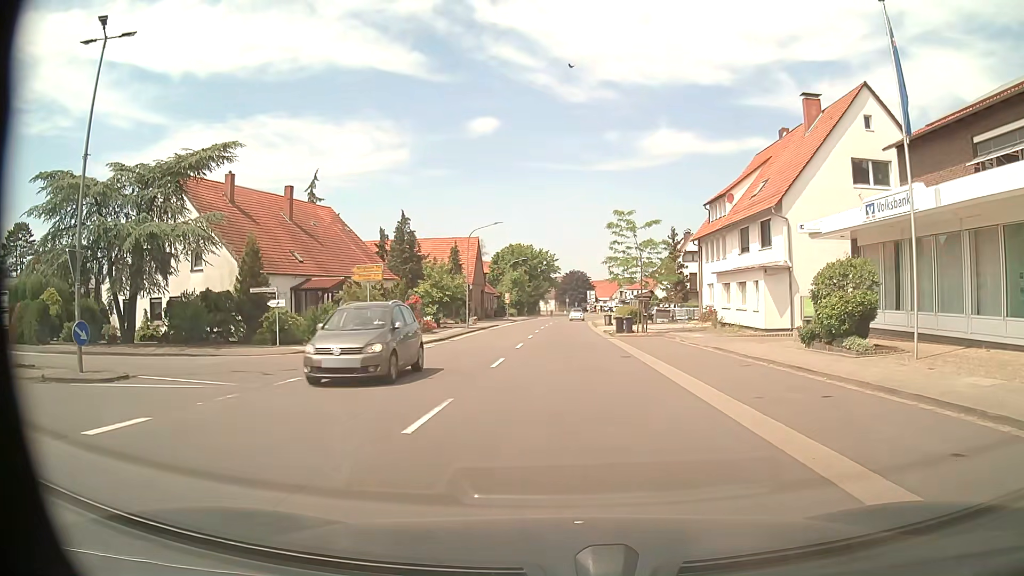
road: secondary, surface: asphalt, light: Day
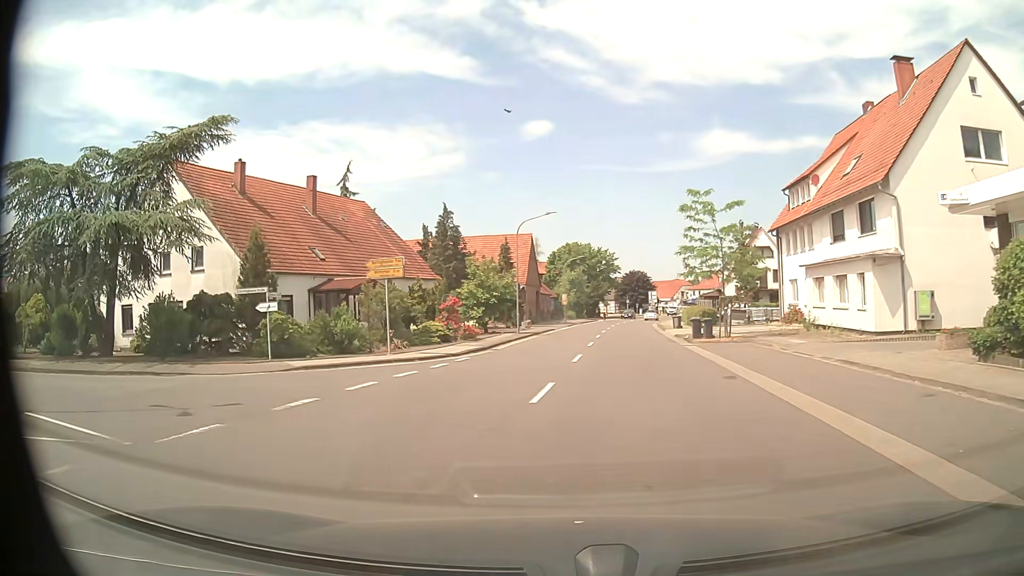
(-0.1, +6.1) m; -5°
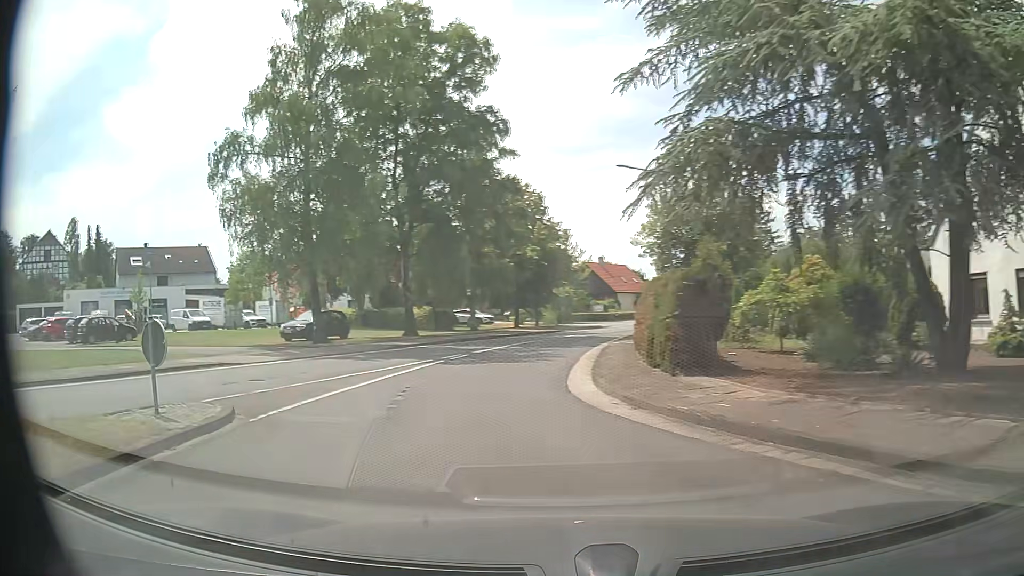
(-8.6, +13.2) m; -72°
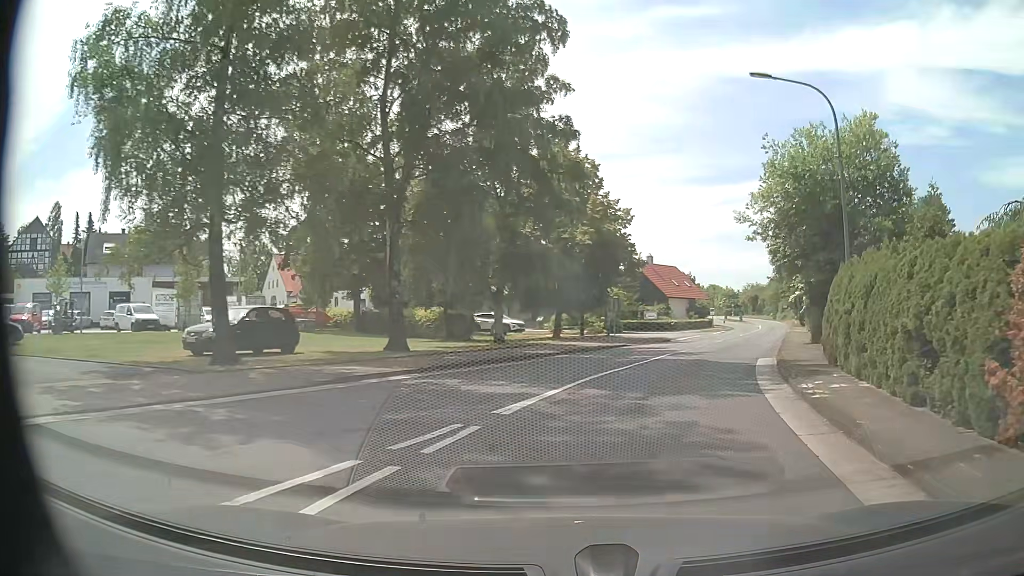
(-1.7, +13.2) m; -3°
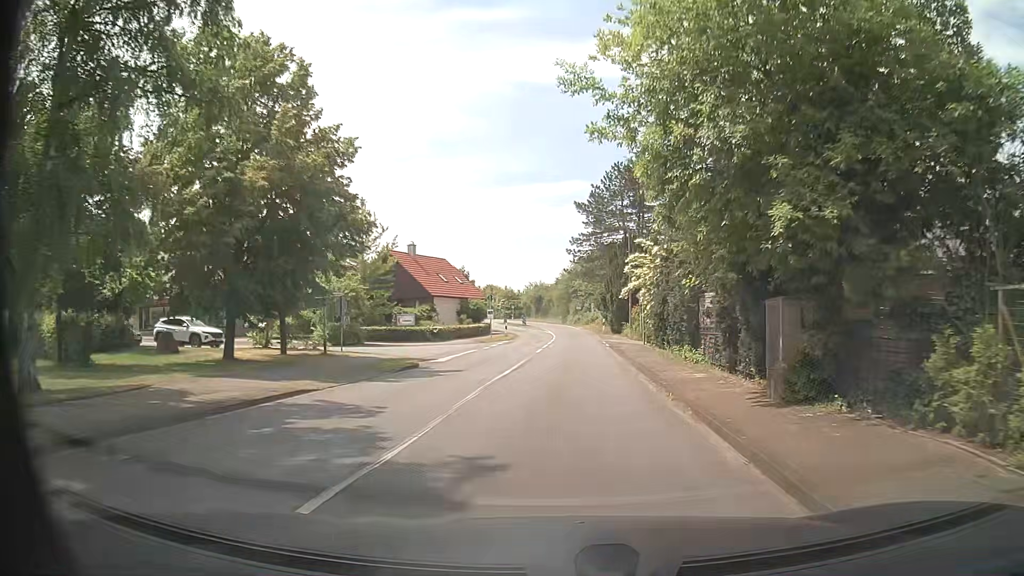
(+3.2, +16.5) m; +20°
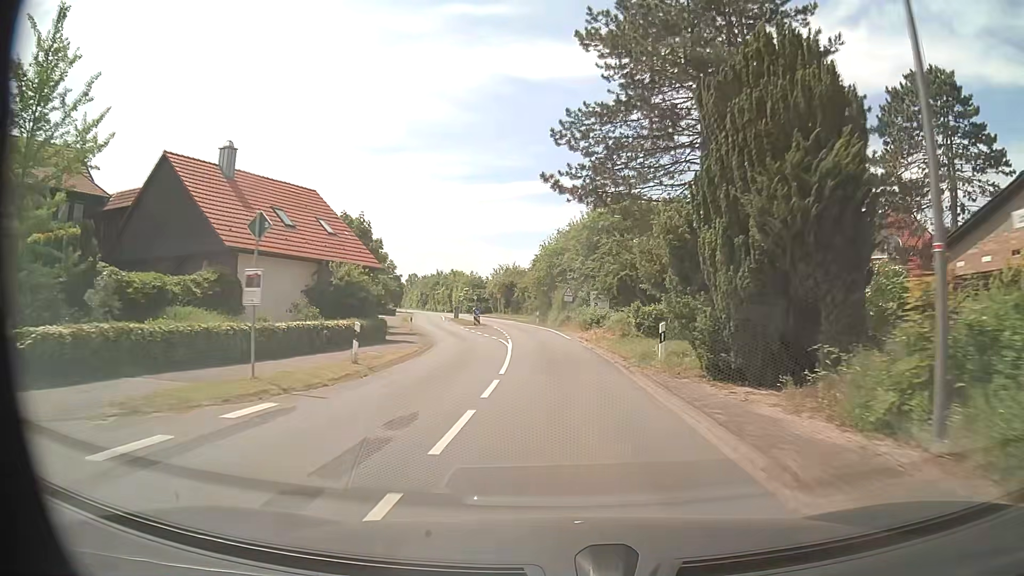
(+0.1, +35.3) m; +1°
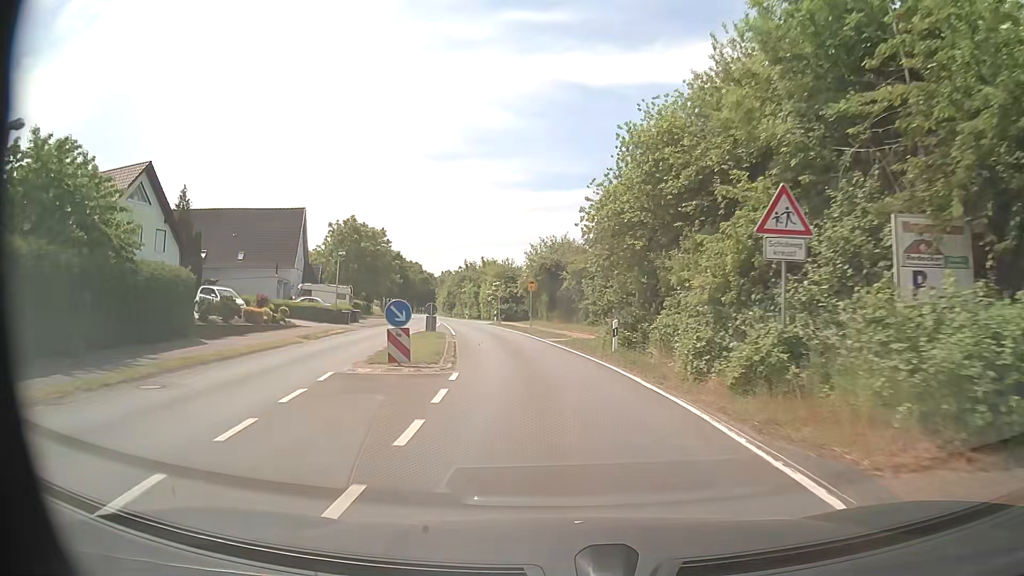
(-1.3, +39.0) m; -5°
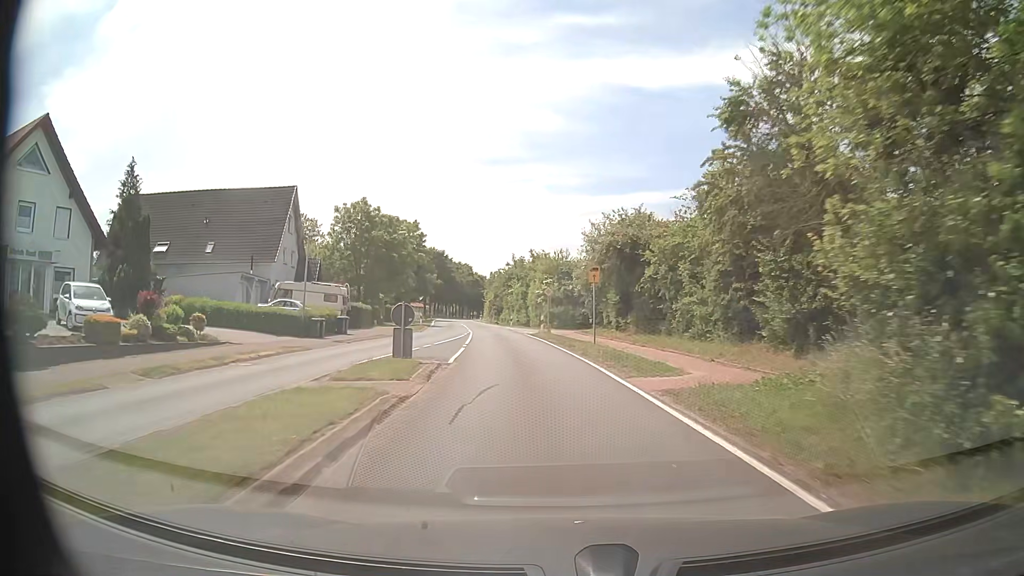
(-0.7, +16.0) m; -5°
(0, +10) (-1, +20) (-2, +30) (-3, +40) (-5, +50) (-6, +60) (-8, +69) (-10, +79) (-11, +89) (-13, +99) m
